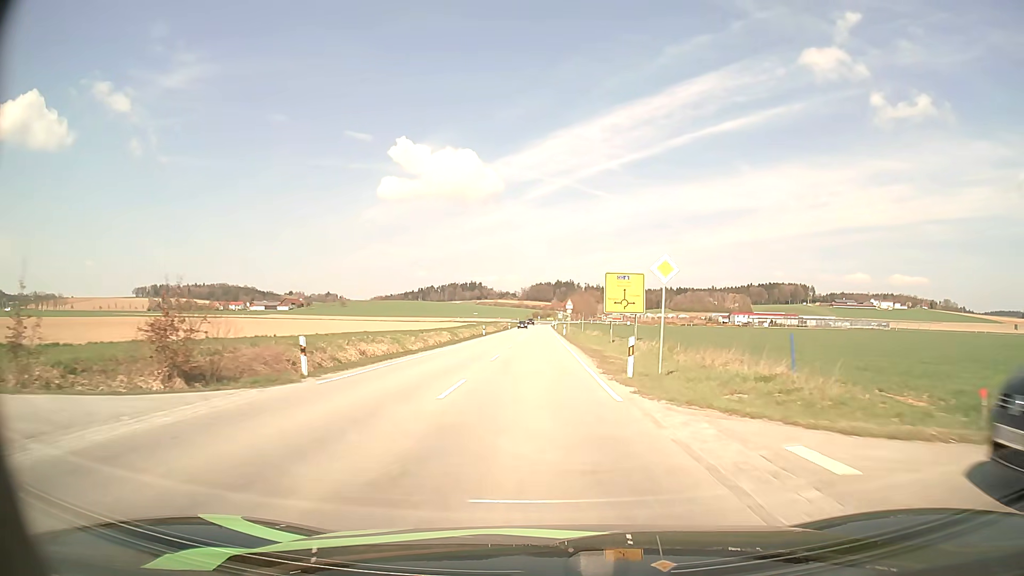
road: tertiary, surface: asphalt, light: Day
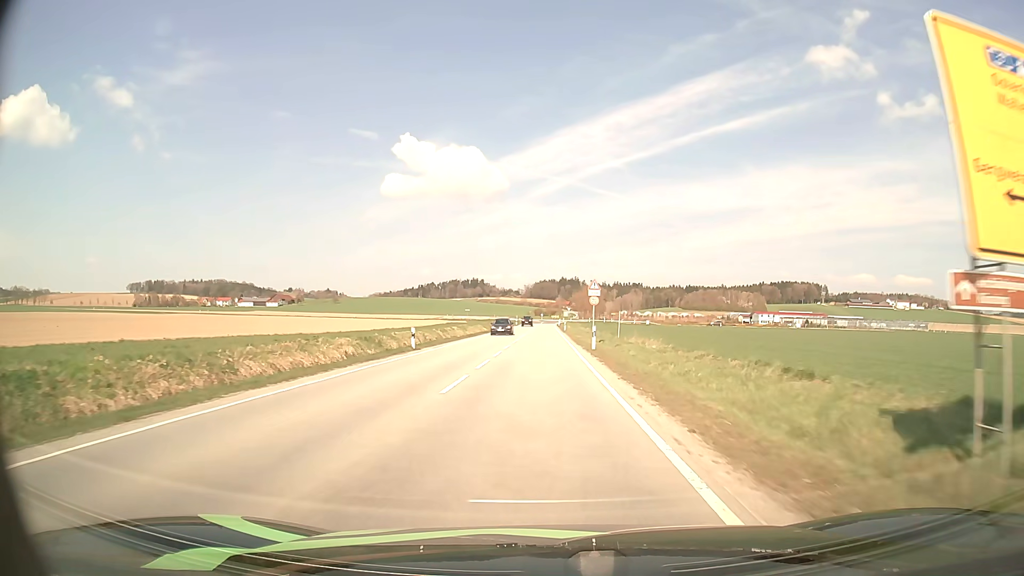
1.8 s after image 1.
(-0.1, +36.6) m; 0°
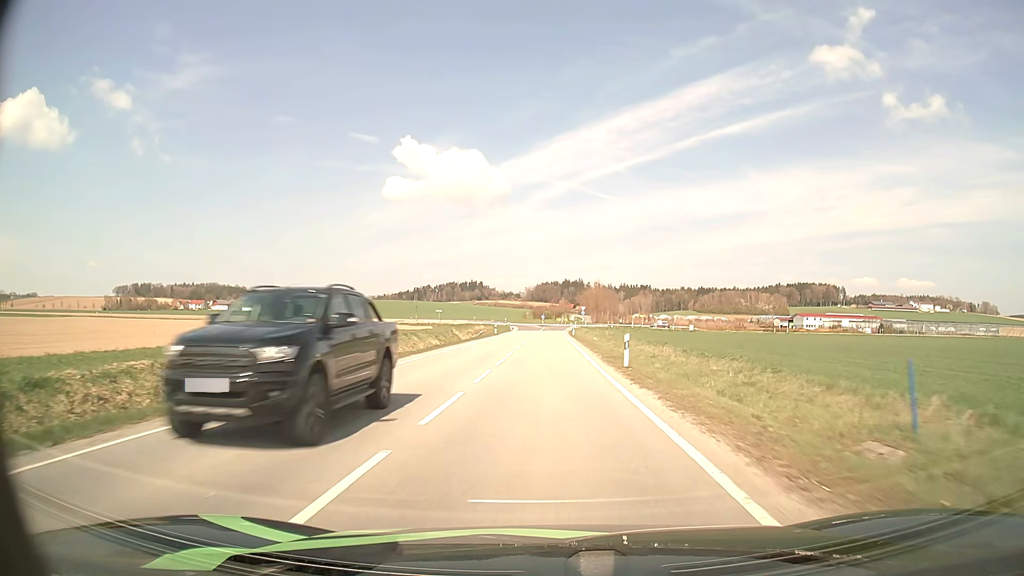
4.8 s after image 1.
(-0.2, +58.6) m; 0°
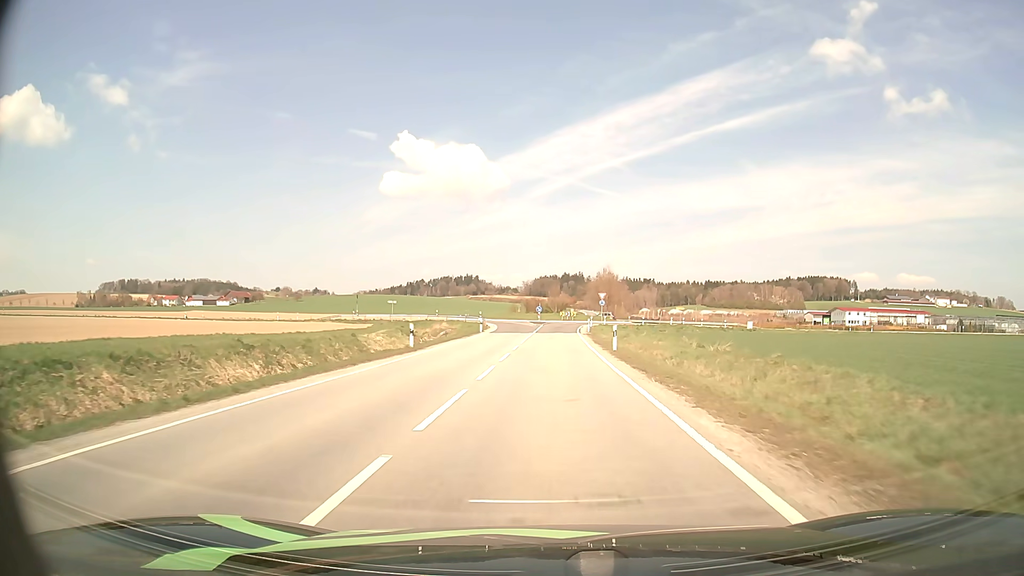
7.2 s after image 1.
(+0.1, +43.4) m; 0°
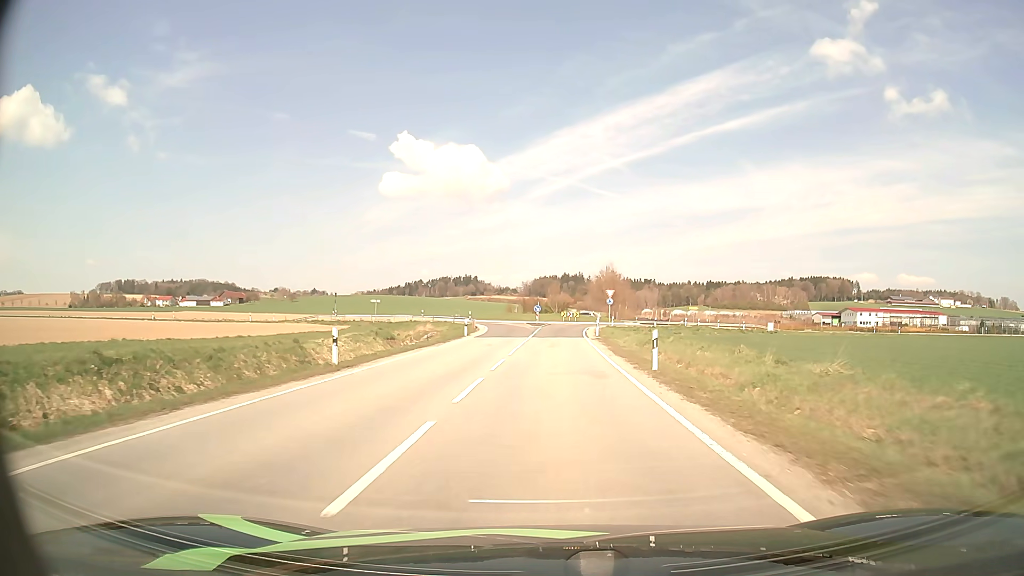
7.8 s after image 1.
(0.0, +9.9) m; 0°
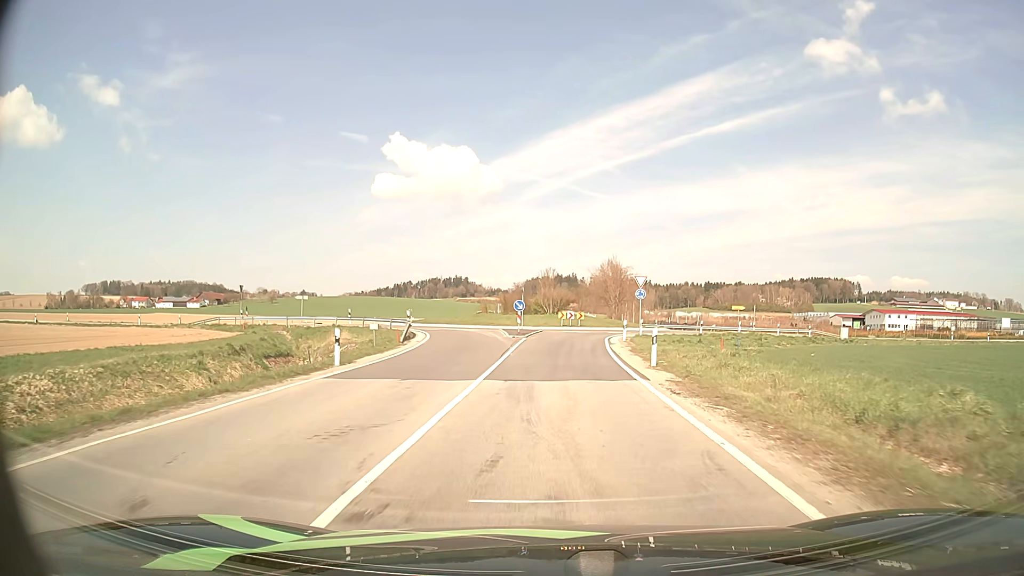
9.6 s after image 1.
(+0.2, +26.1) m; +1°
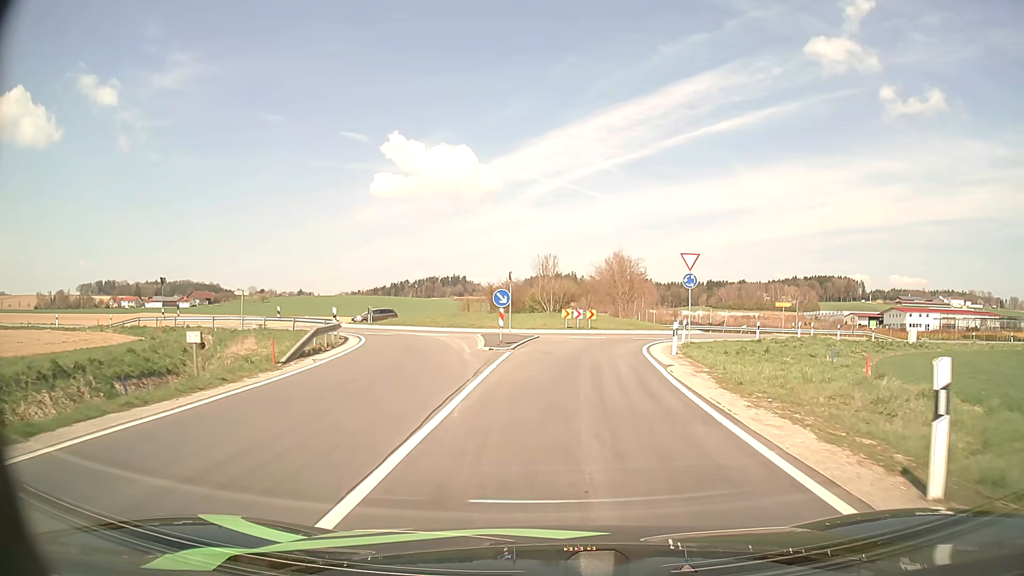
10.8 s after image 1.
(0.0, +13.8) m; 0°
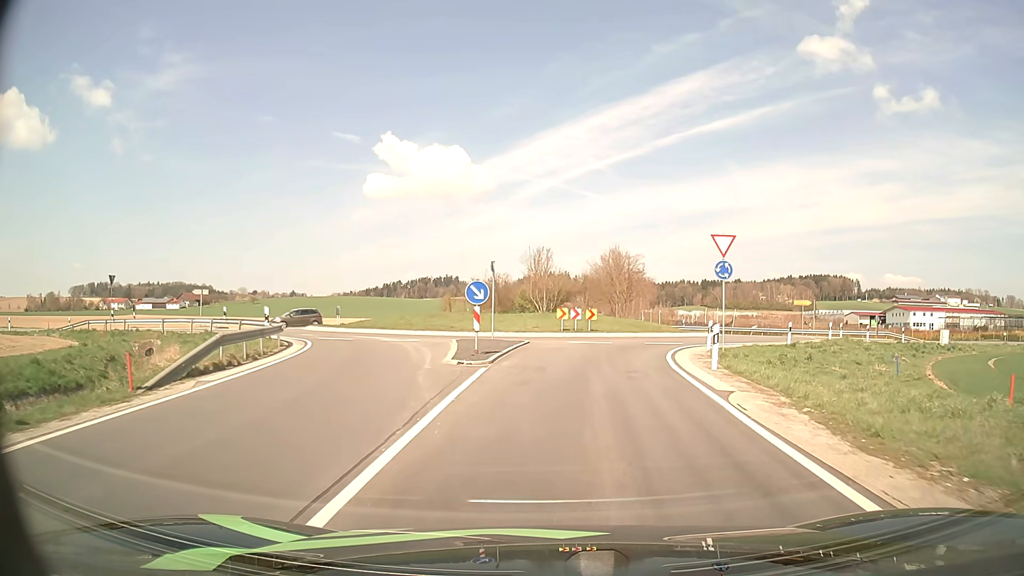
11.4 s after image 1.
(0.0, +5.9) m; +1°
(0, +10) (+2, +20) (+5, +29) (+10, +38) (+18, +44) (+27, +48) (+37, +50) (+47, +51) (+57, +52) (+67, +53) m
